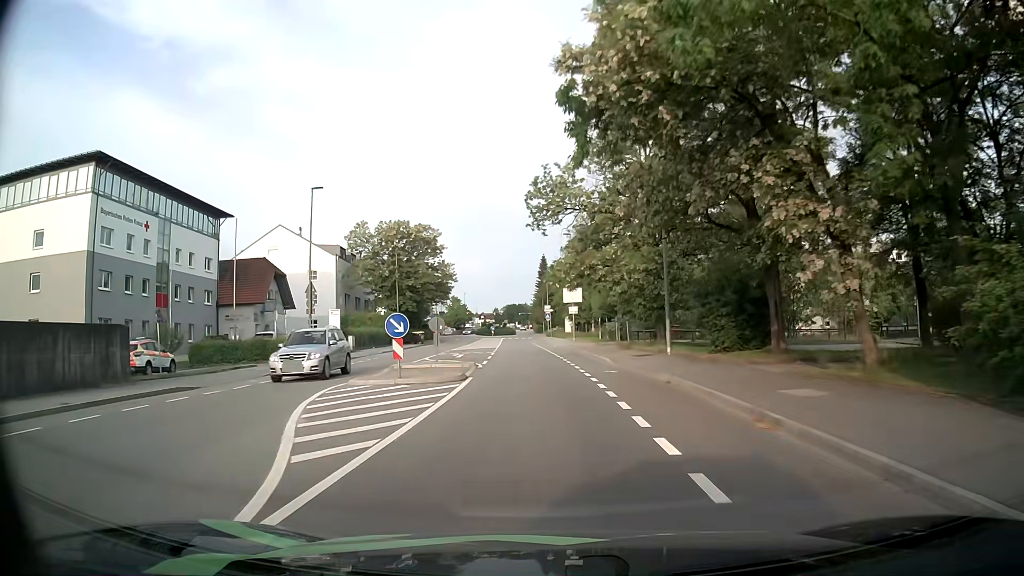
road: tertiary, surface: asphalt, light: Day
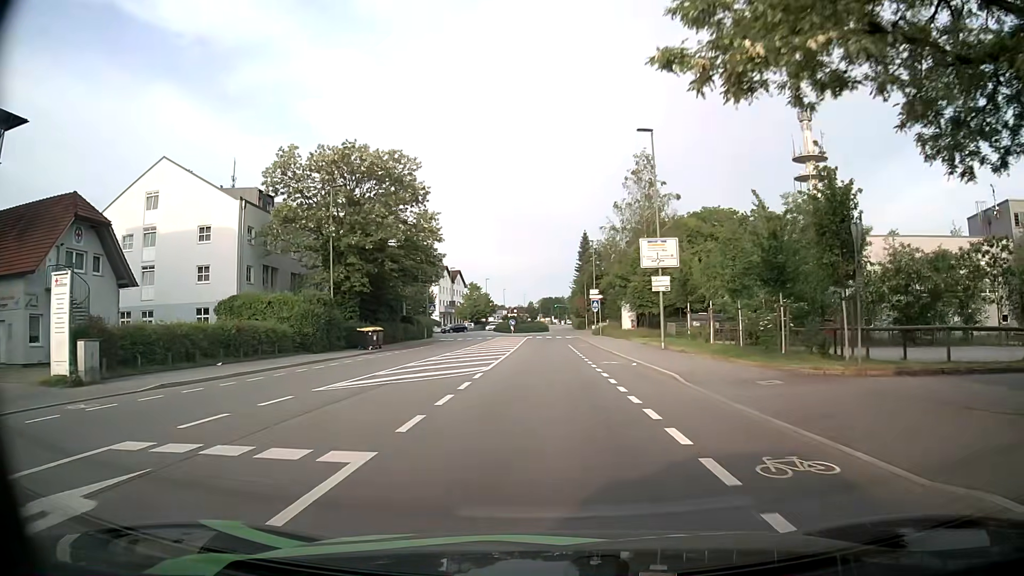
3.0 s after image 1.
(-1.3, +33.5) m; -4°
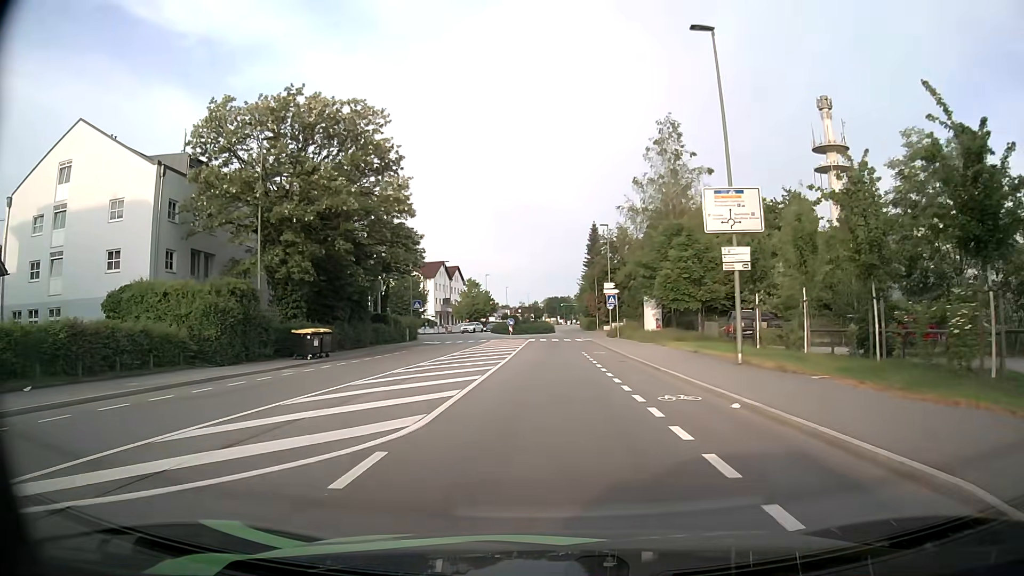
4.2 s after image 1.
(0.0, +11.7) m; 0°
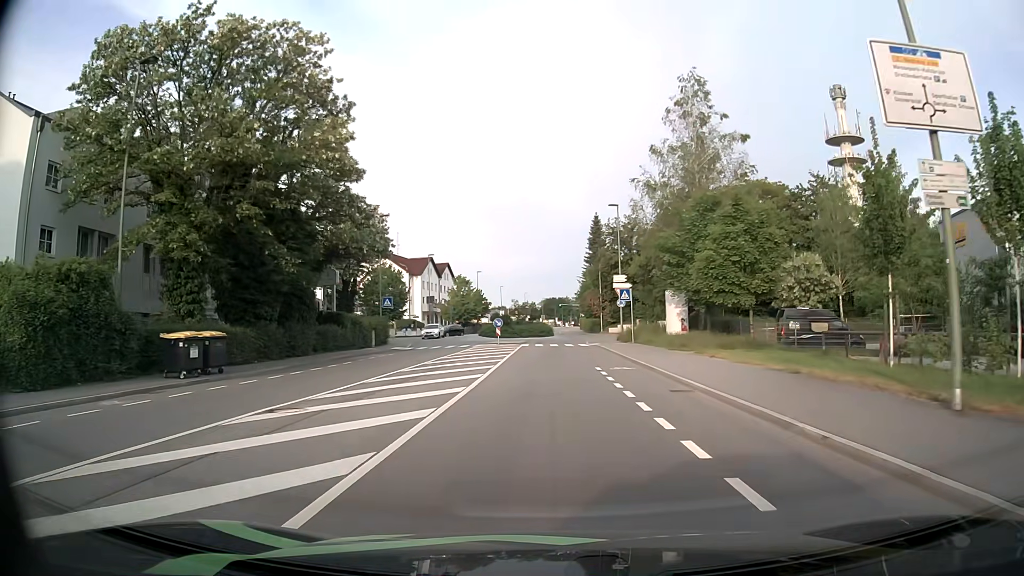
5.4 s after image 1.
(+0.1, +10.9) m; 0°
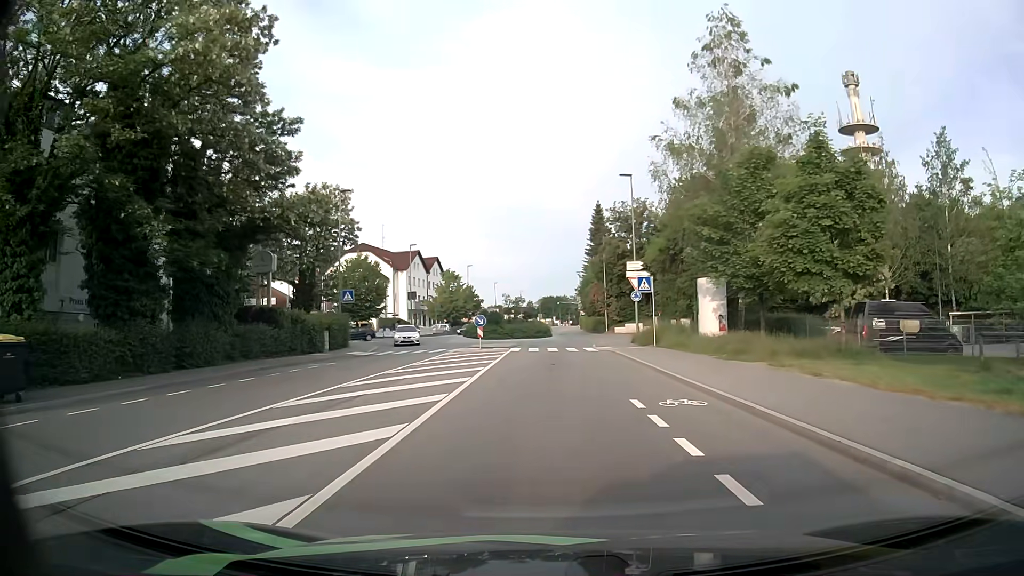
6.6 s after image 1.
(0.0, +9.9) m; 0°
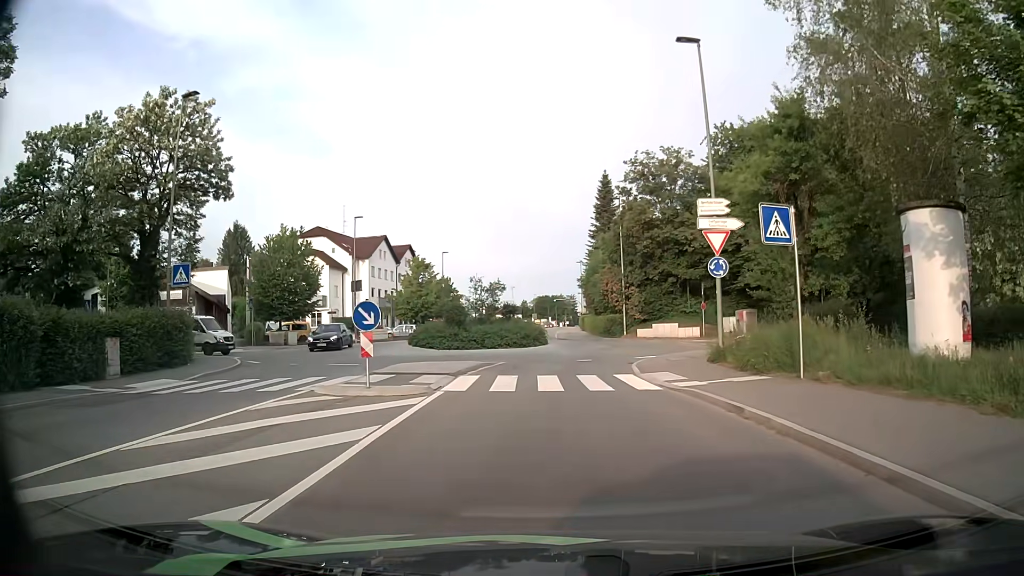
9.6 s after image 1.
(+0.2, +20.2) m; +1°
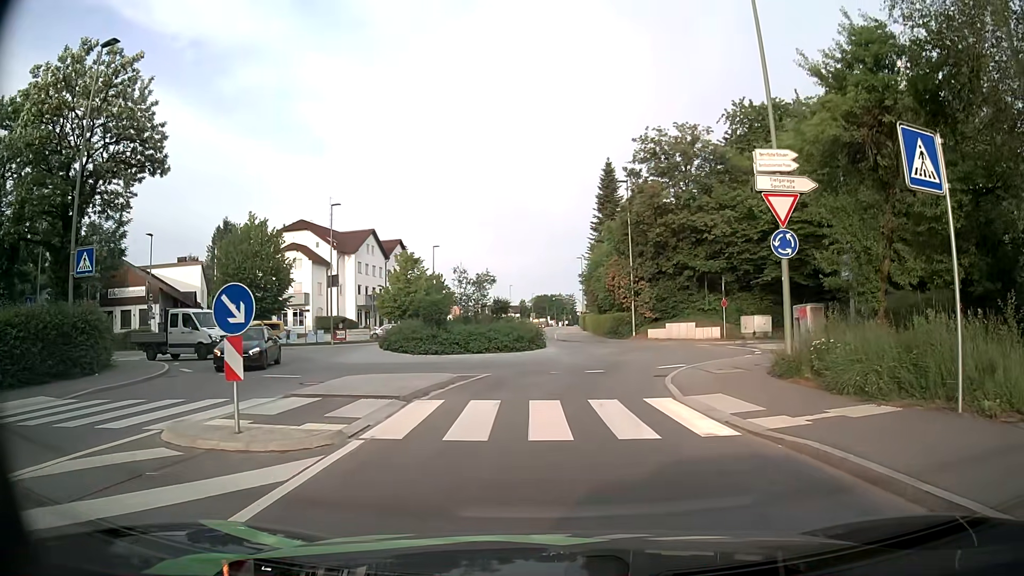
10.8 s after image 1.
(0.0, +5.7) m; +1°
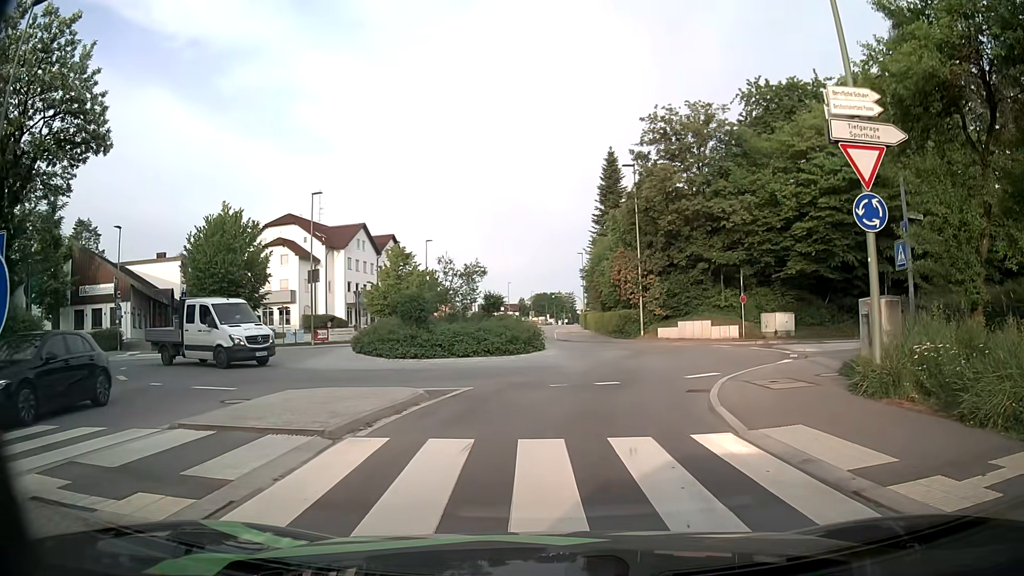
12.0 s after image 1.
(-0.1, +3.9) m; -1°
